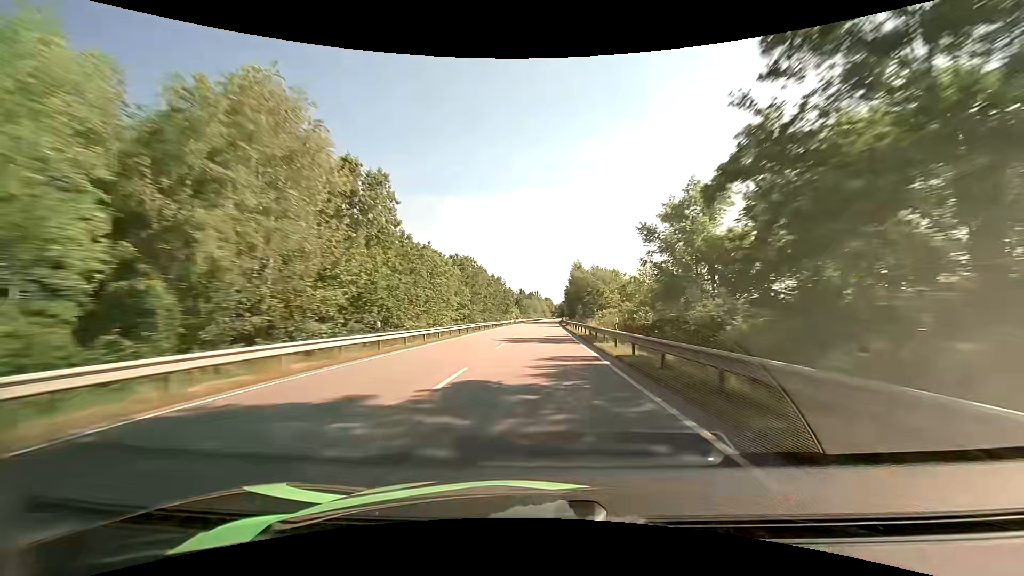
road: primary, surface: asphalt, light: Day
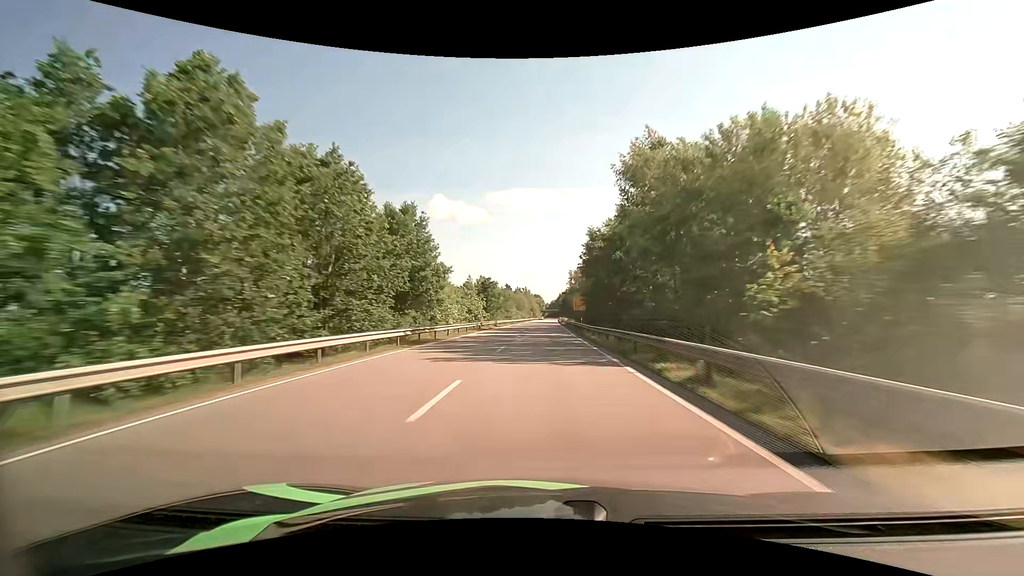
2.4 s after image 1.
(+0.7, +74.8) m; +1°
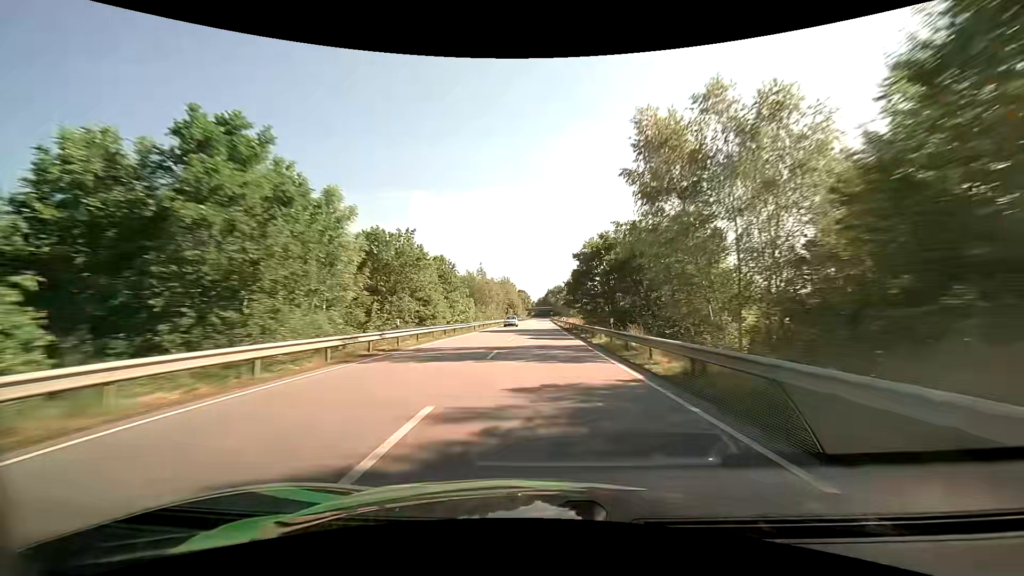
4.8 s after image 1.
(+1.1, +75.3) m; +2°
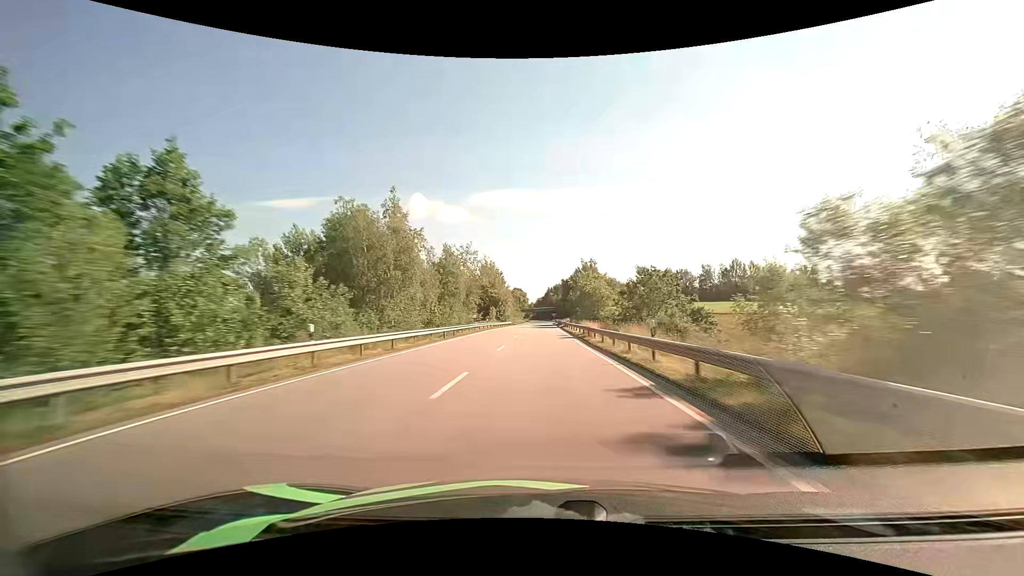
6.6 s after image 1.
(+0.1, +56.8) m; 0°
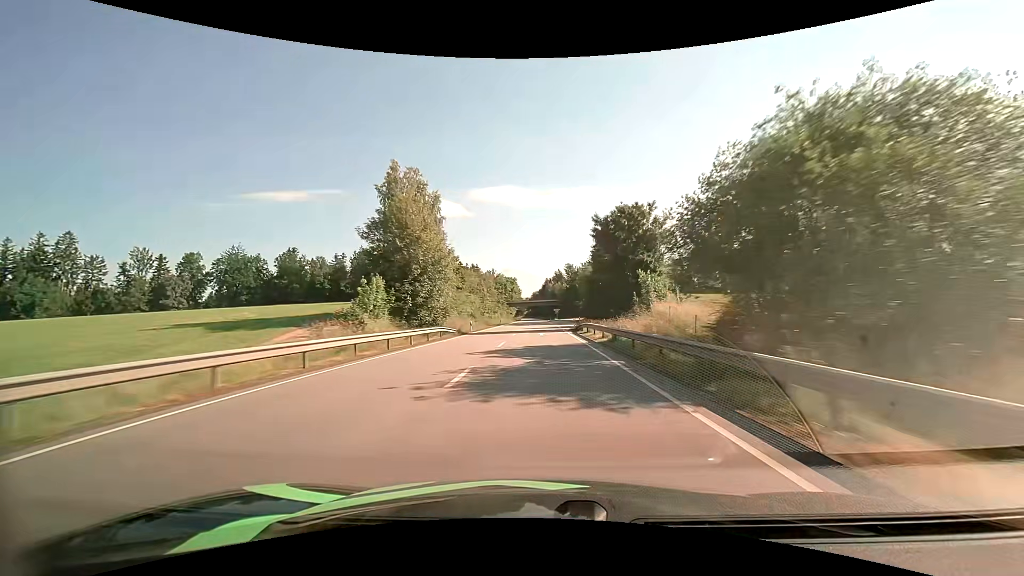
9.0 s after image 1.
(0.0, +72.5) m; 0°
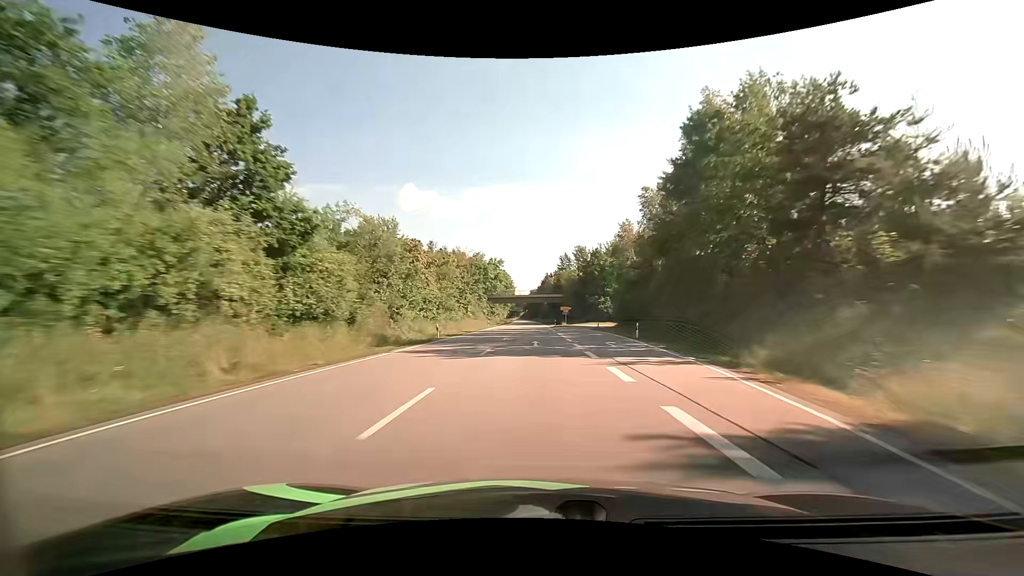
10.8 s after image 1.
(+0.3, +52.8) m; 0°
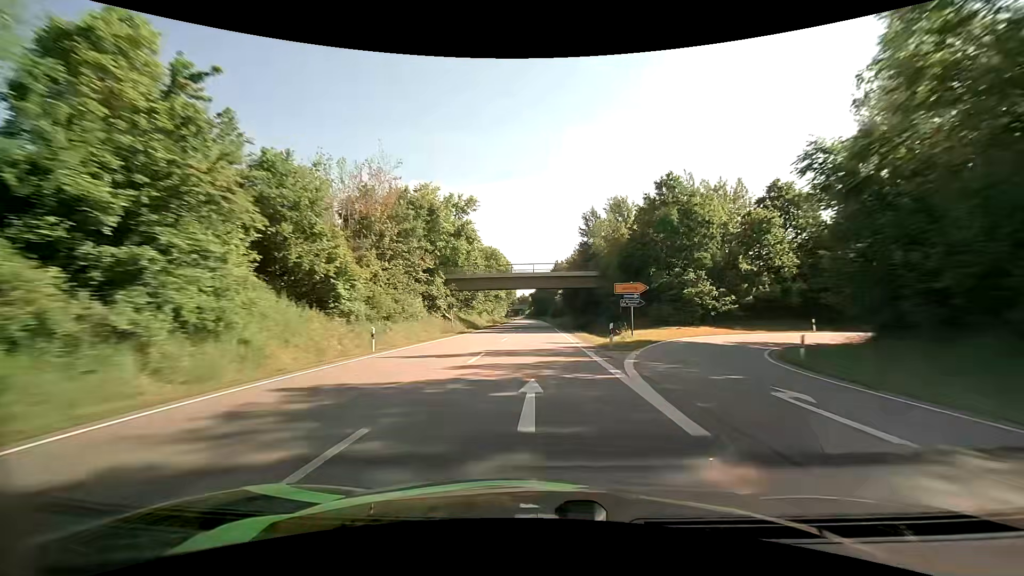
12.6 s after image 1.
(-0.3, +52.7) m; -1°
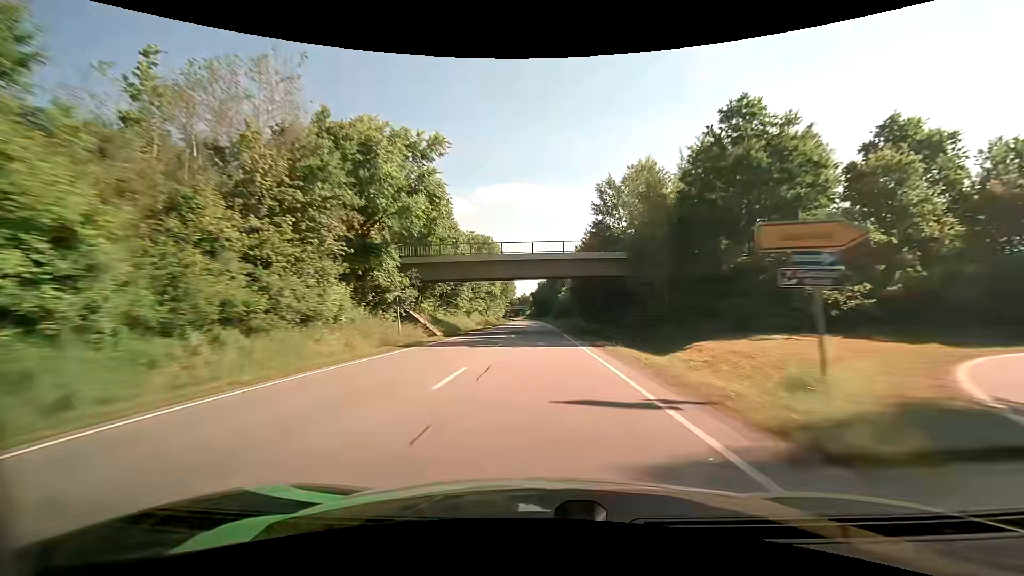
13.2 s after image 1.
(0.0, +17.6) m; 0°
(0, +10) (0, +20) (0, +30) (0, +40) (0, +50) (0, +60) (0, +70) (0, +80) (0, +90) (0, +100) m
